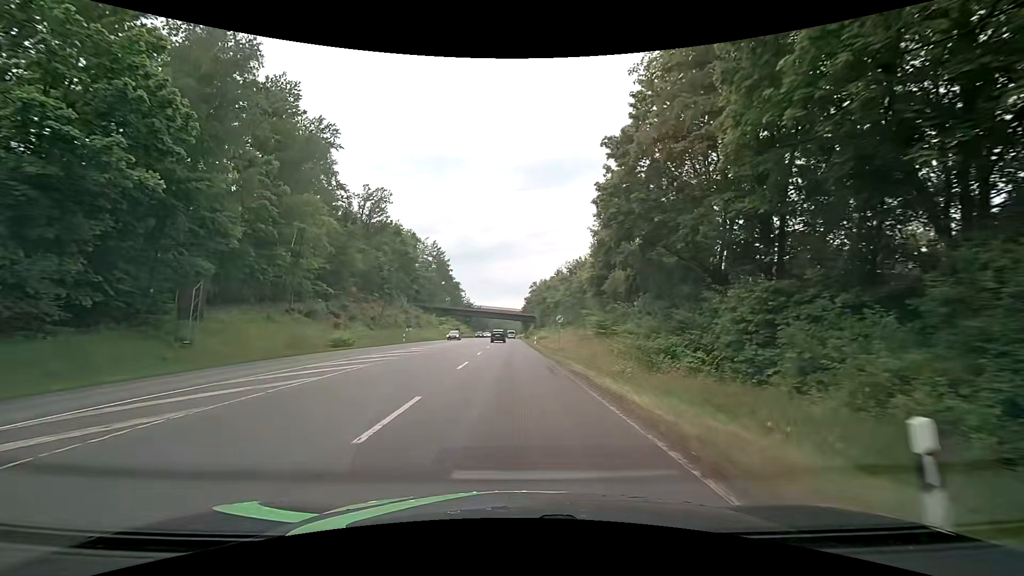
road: secondary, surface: asphalt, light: Day
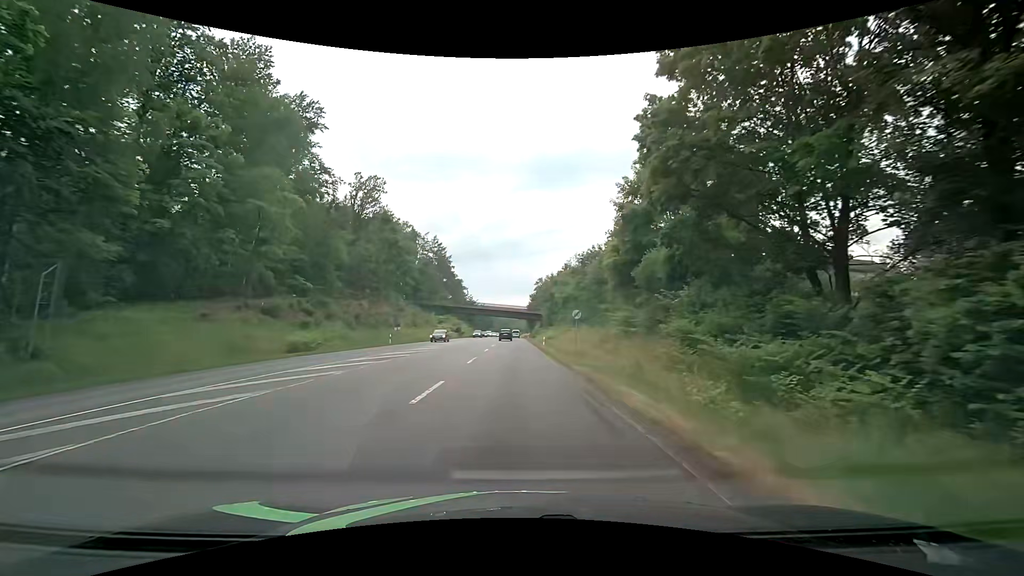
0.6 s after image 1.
(0.0, +8.4) m; -1°
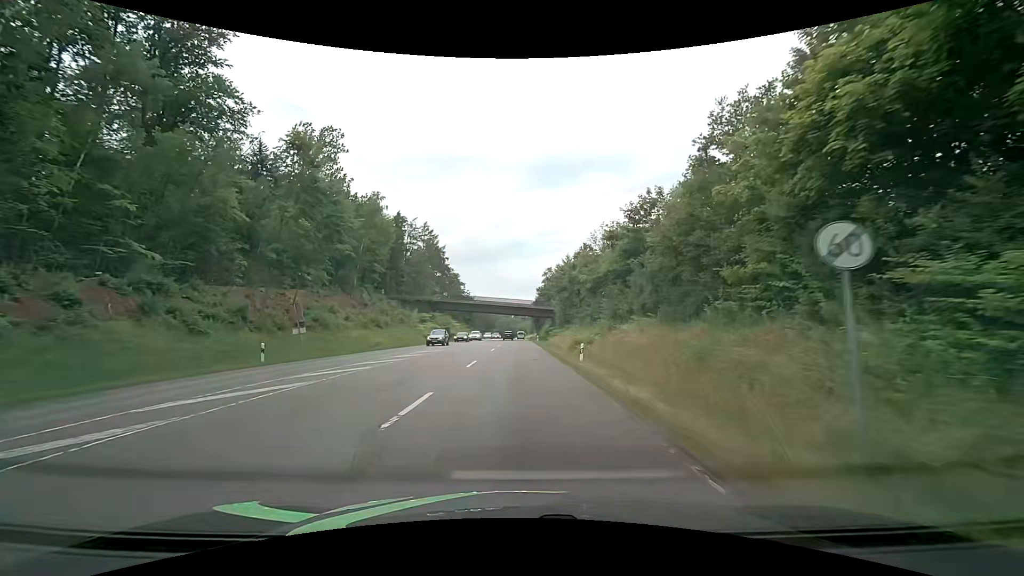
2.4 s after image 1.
(+0.1, +25.5) m; 0°
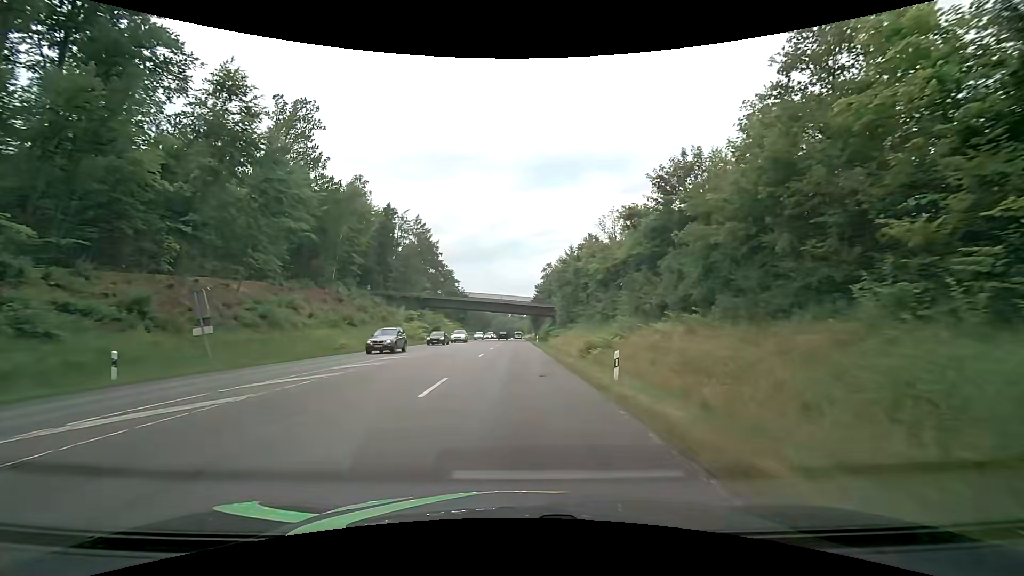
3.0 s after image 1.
(0.0, +8.6) m; +1°
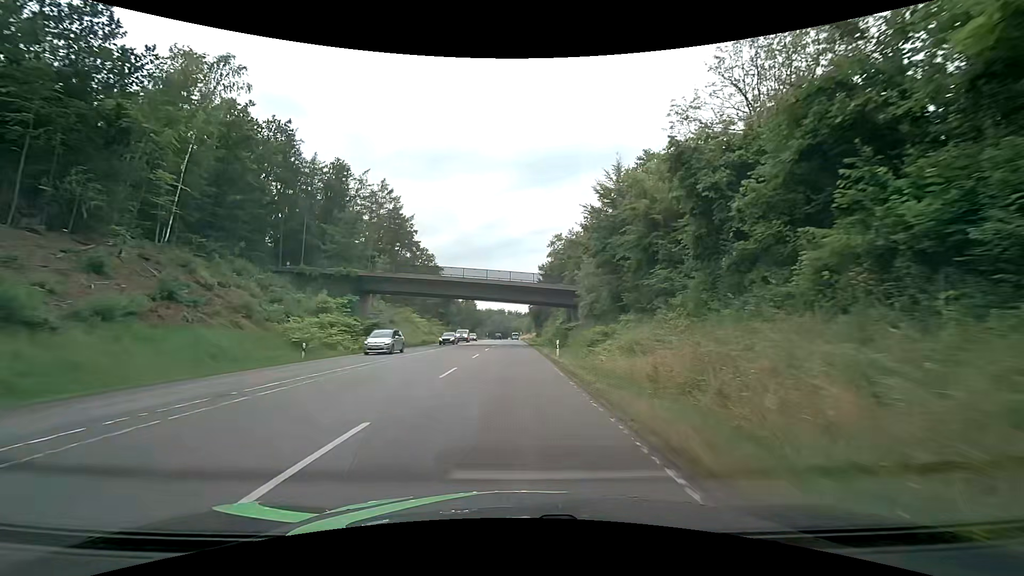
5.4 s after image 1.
(0.0, +34.9) m; 0°
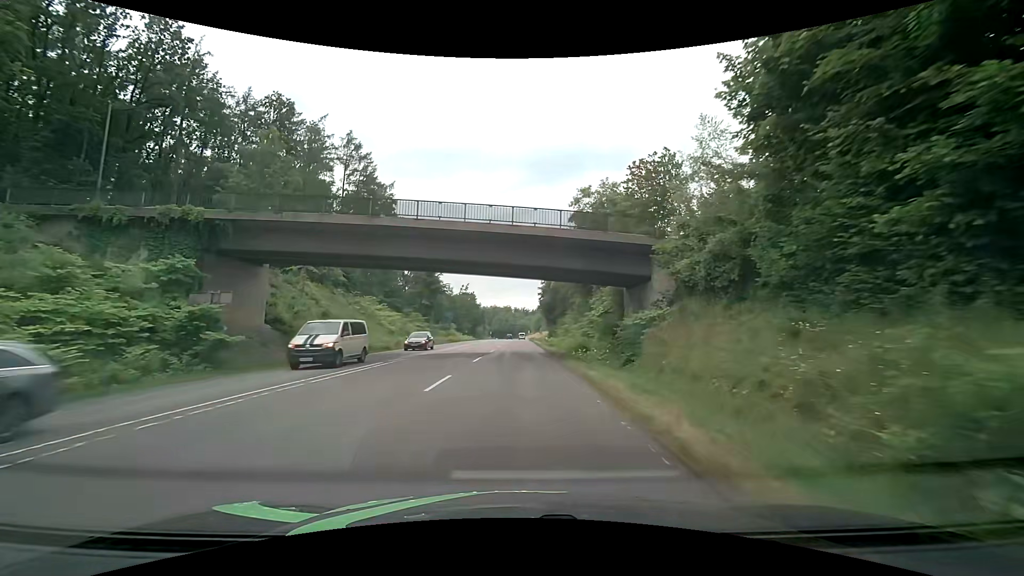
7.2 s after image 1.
(-0.2, +26.9) m; -1°
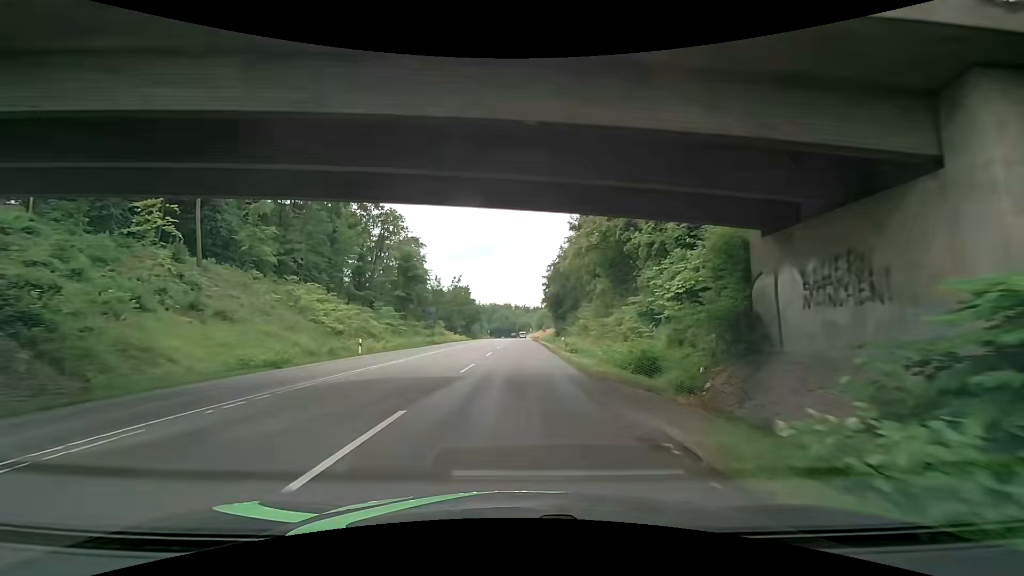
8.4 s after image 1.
(+0.1, +18.3) m; 0°
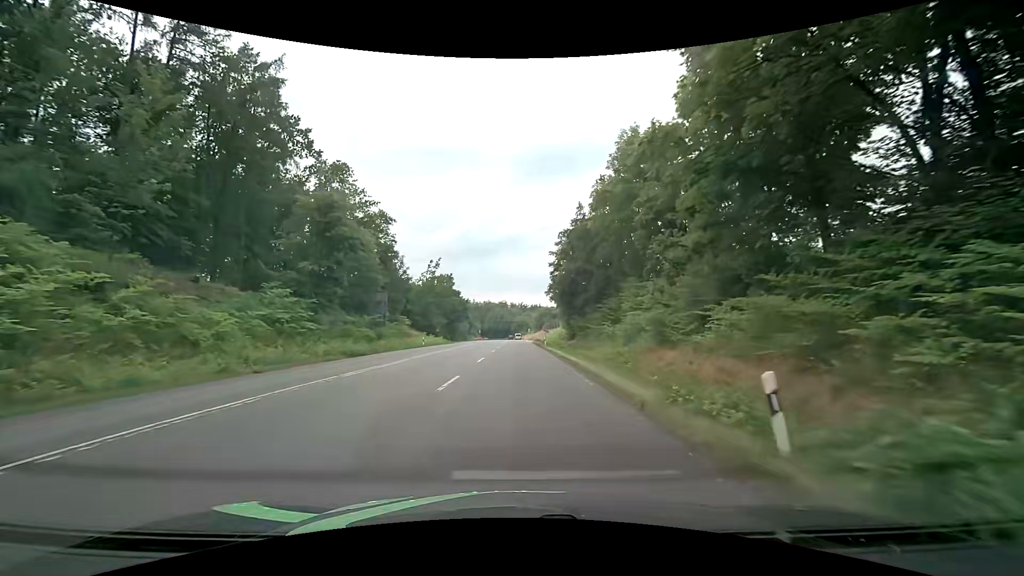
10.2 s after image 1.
(-0.2, +28.0) m; +1°
(0, +10) (0, +20) (0, +30) (0, +40) (0, +50) (0, +60) (0, +70) (0, +80) (0, +90) (0, +100) m
